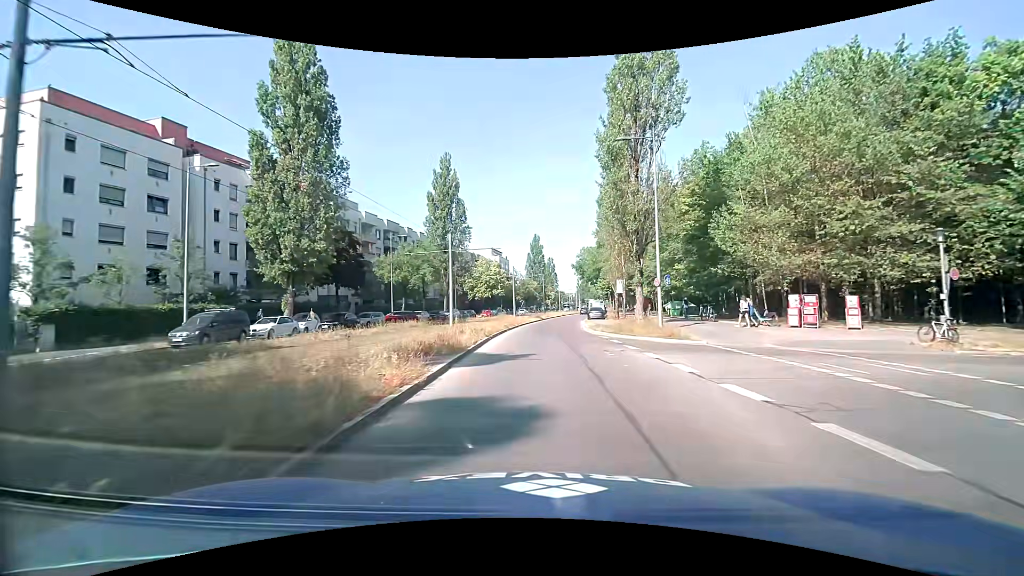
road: secondary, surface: asphalt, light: Day
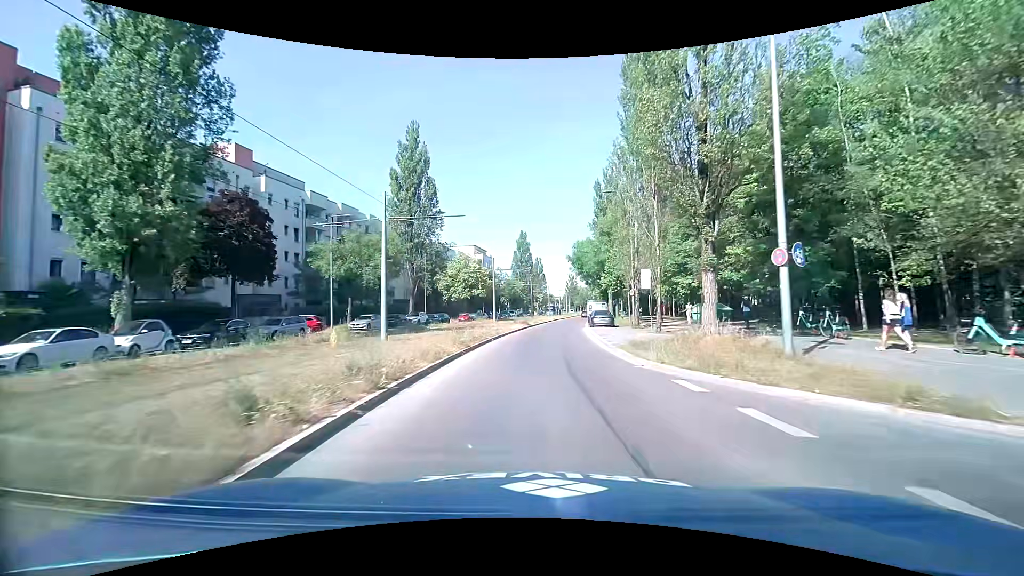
(+0.2, +14.0) m; +1°
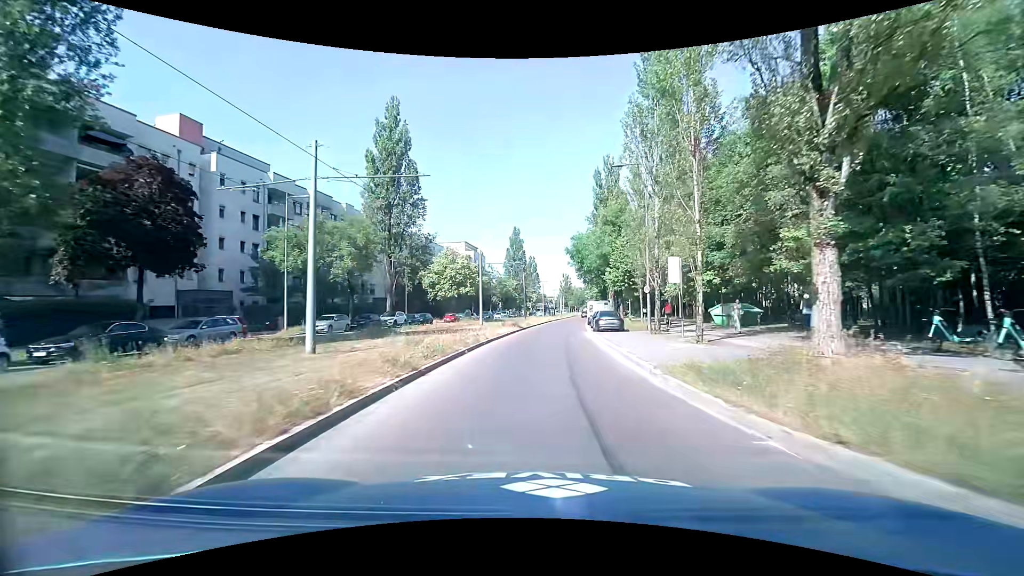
(0.0, +7.0) m; +1°
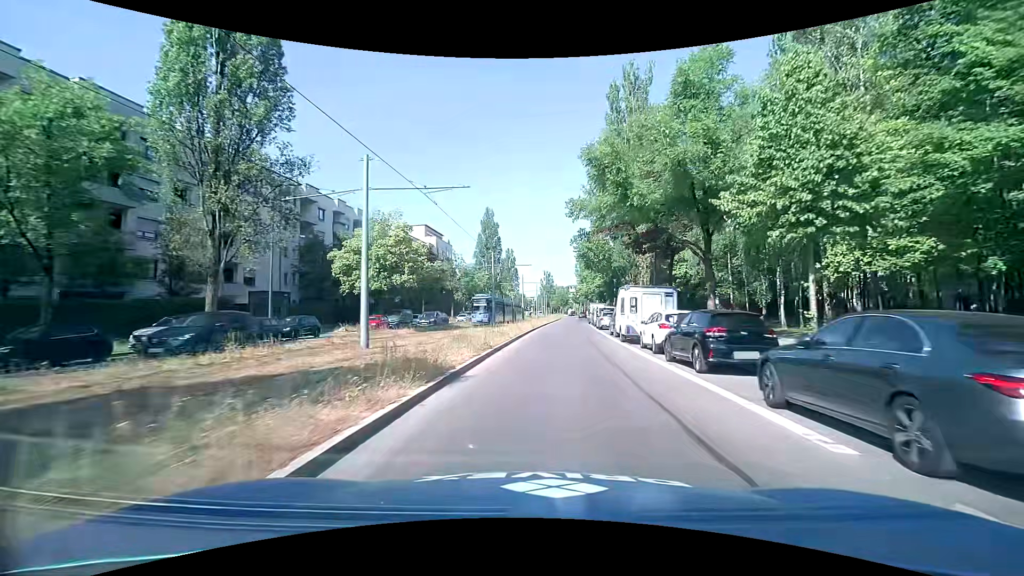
(+0.3, +28.1) m; +2°
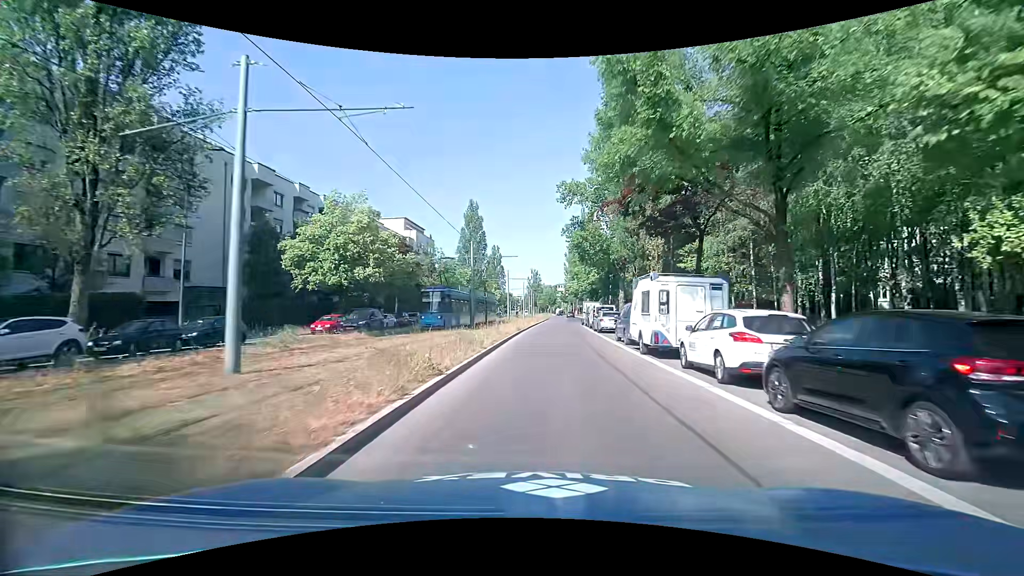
(+0.1, +7.0) m; +2°
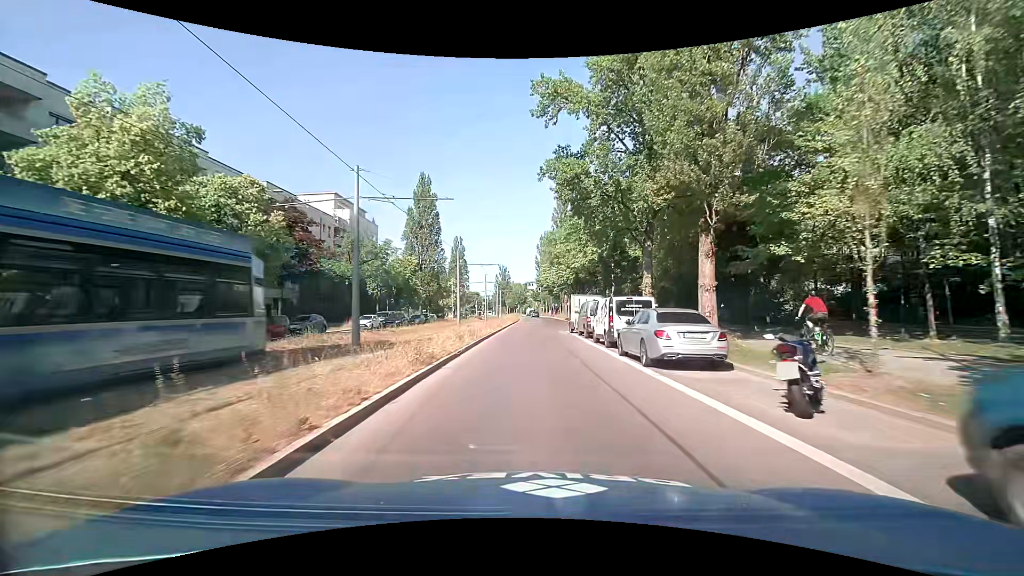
(+0.5, +21.0) m; +3°
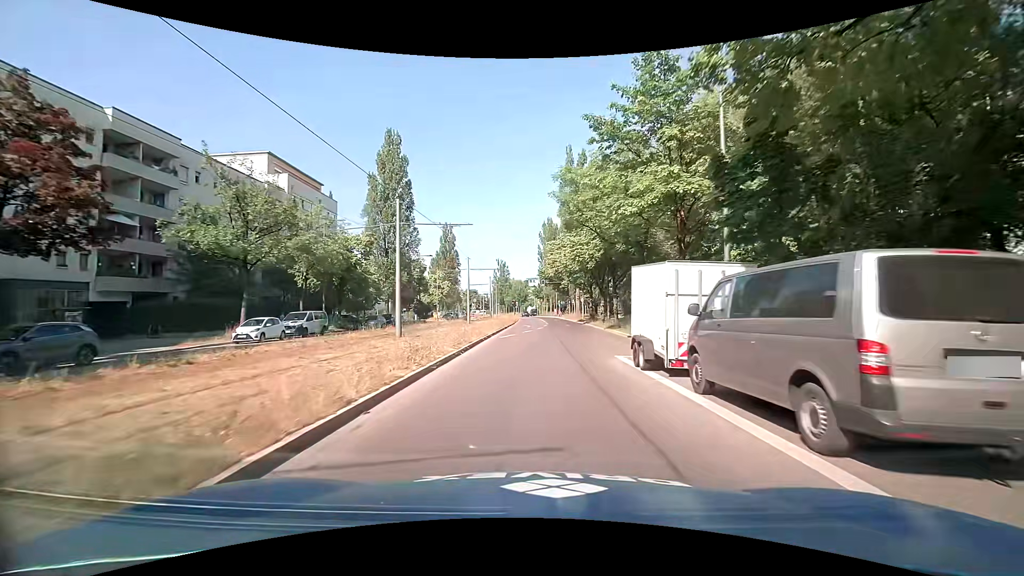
(0.0, +21.2) m; 0°
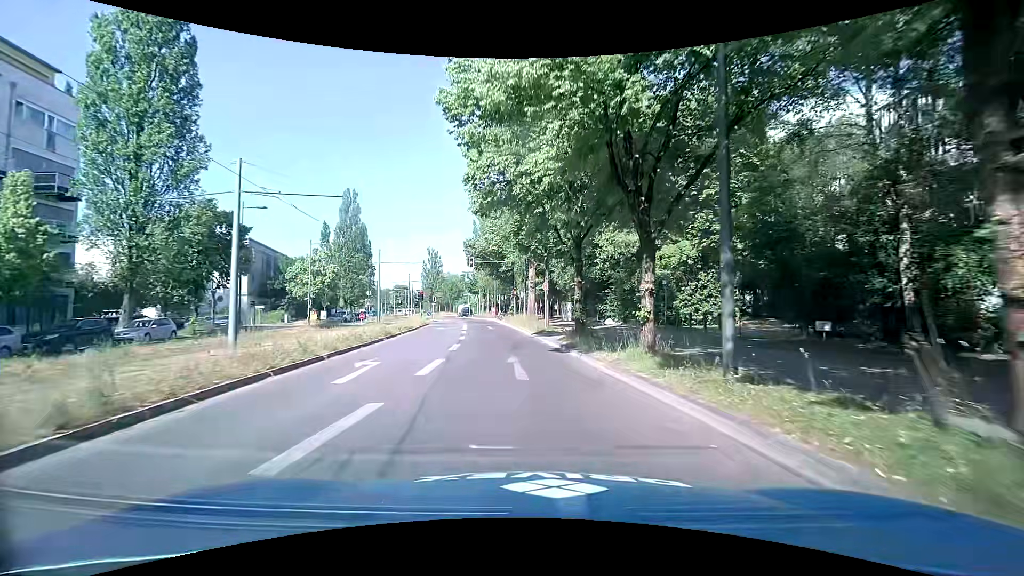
(+1.8, +32.9) m; +7°
